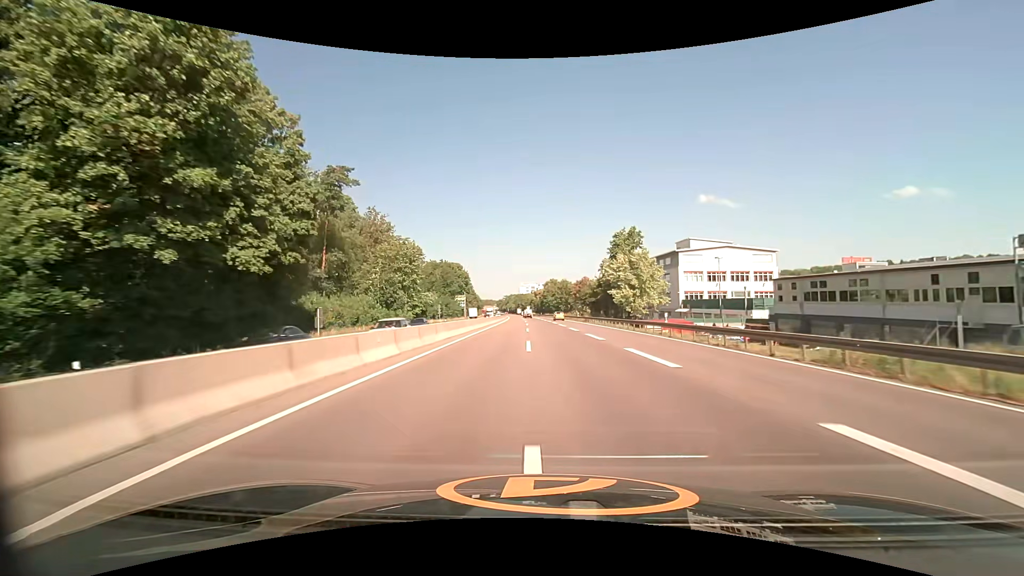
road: trunk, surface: asphalt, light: Day
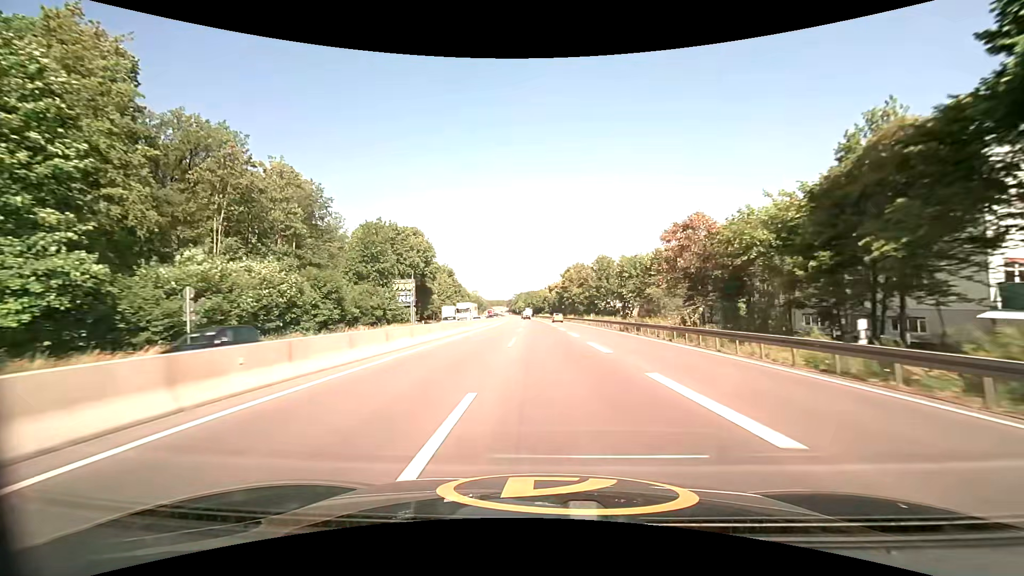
(-1.1, +68.7) m; -2°
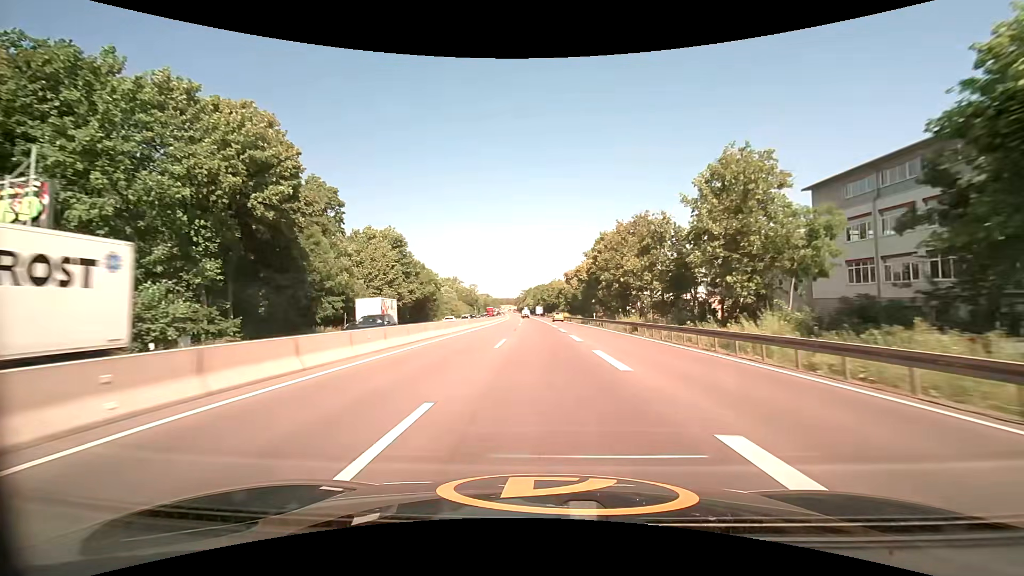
(-0.4, +55.1) m; -1°
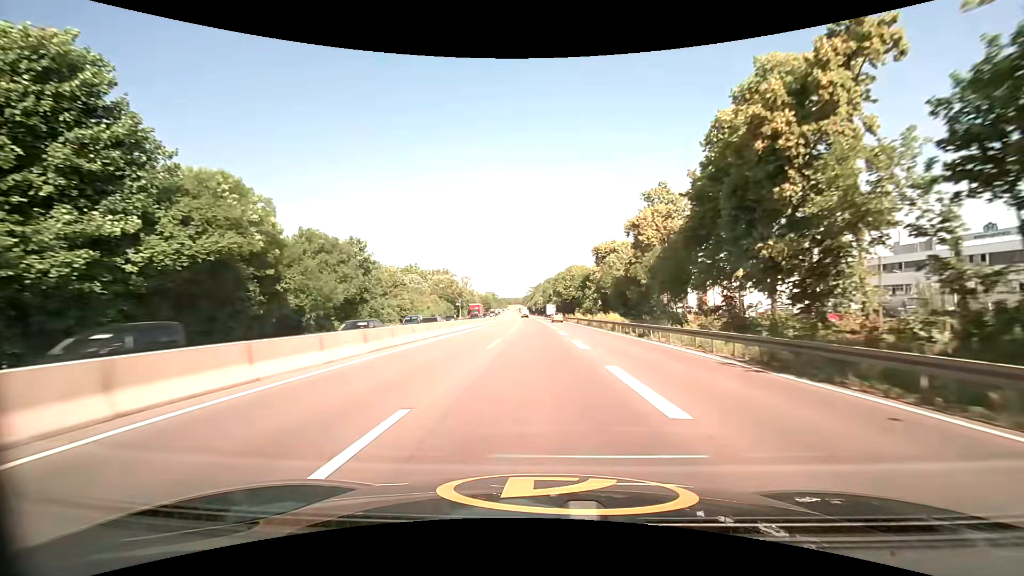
(-0.7, +54.4) m; -1°
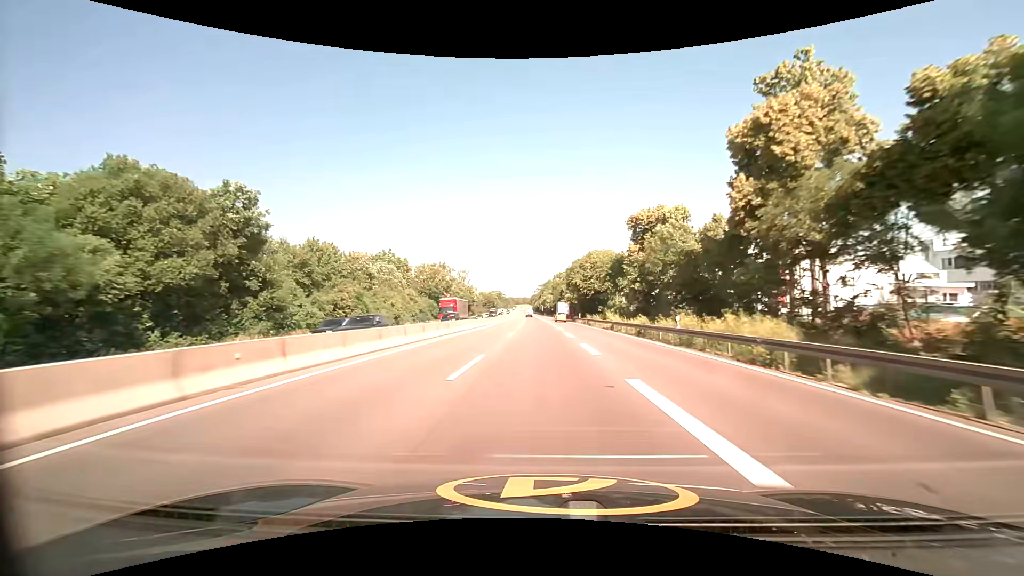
(-0.2, +27.0) m; -1°
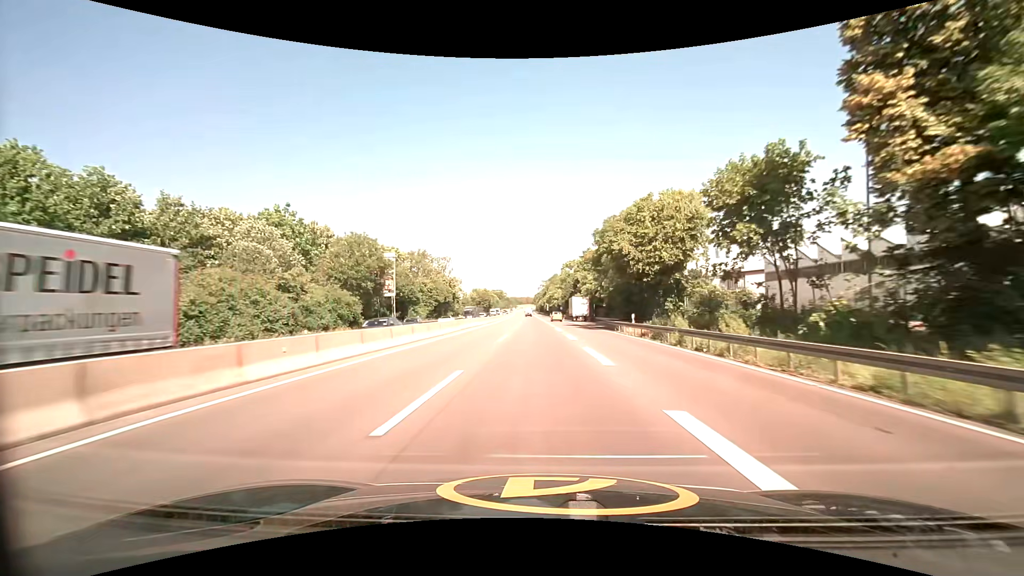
(-0.1, +40.5) m; 0°
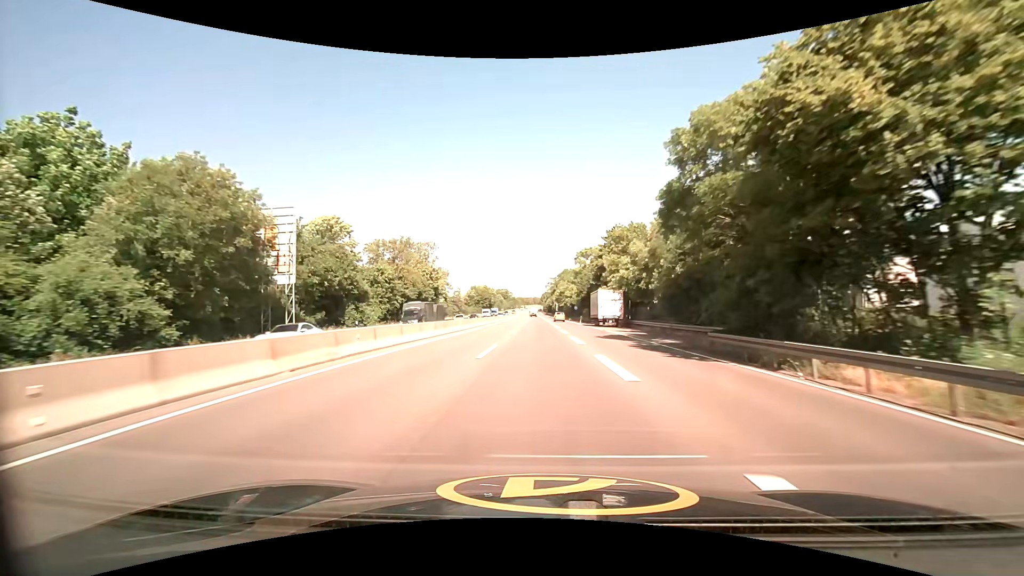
(-0.2, +27.0) m; -1°
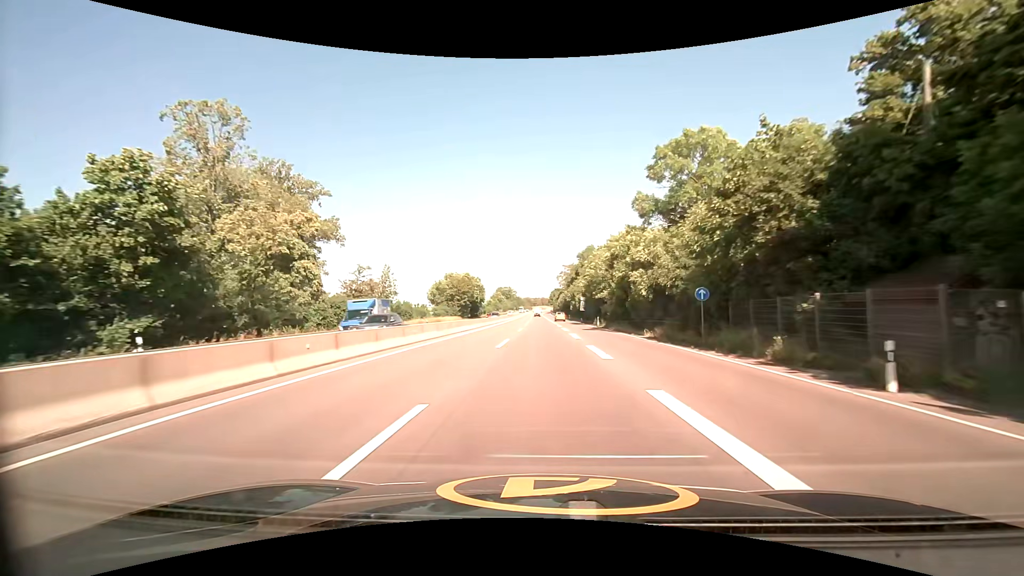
(-0.6, +67.4) m; -1°
(0, +10) (0, +20) (0, +30) (0, +40) (0, +50) (0, +60) (0, +70) (0, +80) (0, +90) (-1, +100) m
